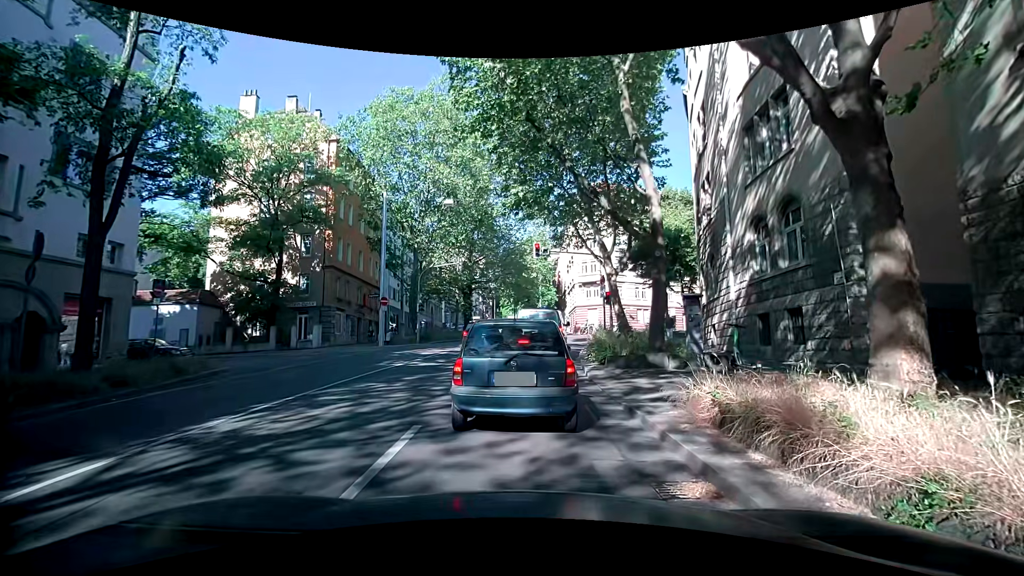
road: secondary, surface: asphalt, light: Day
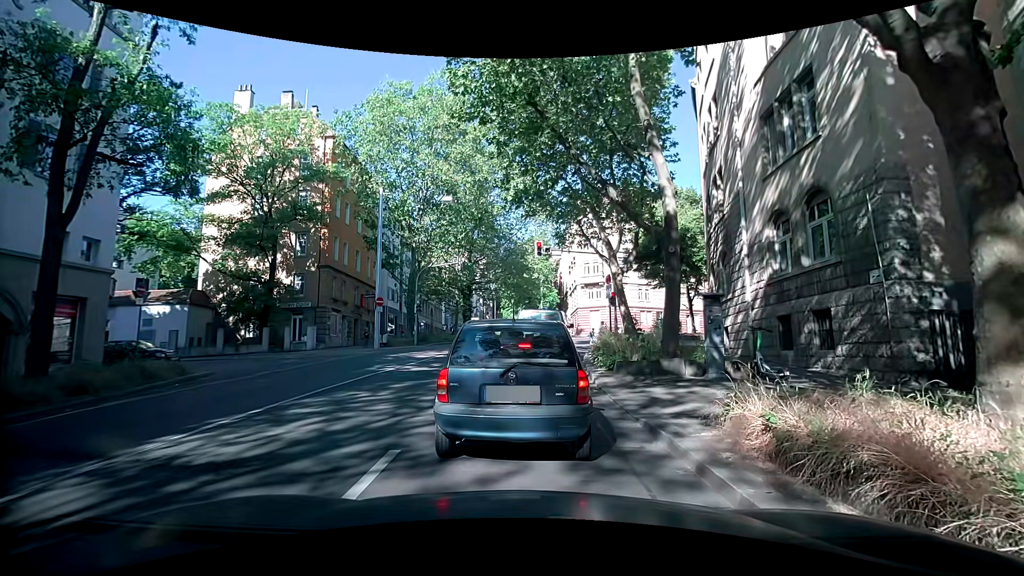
(0.0, +1.2) m; 0°
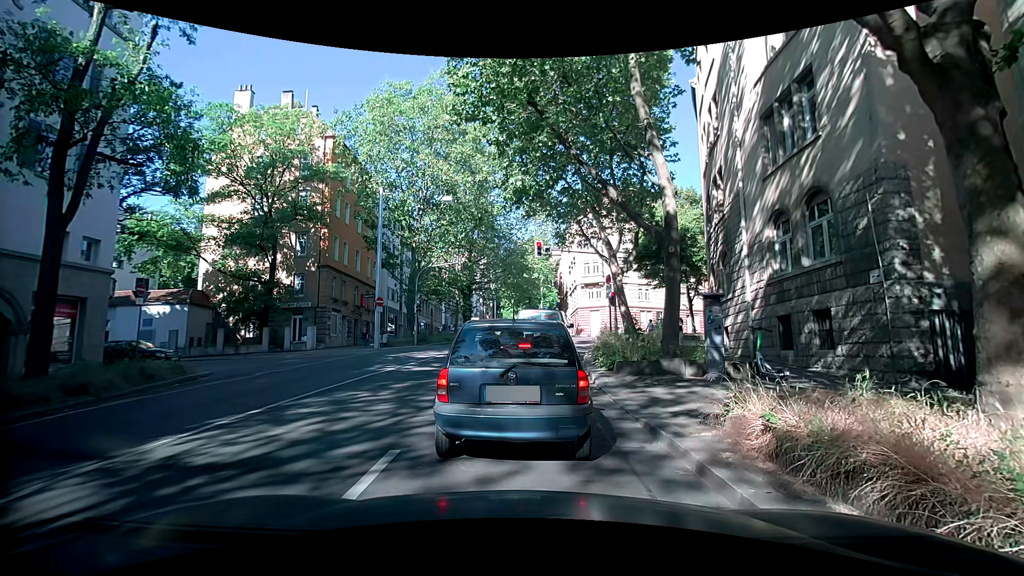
(0.0, +0.1) m; 0°
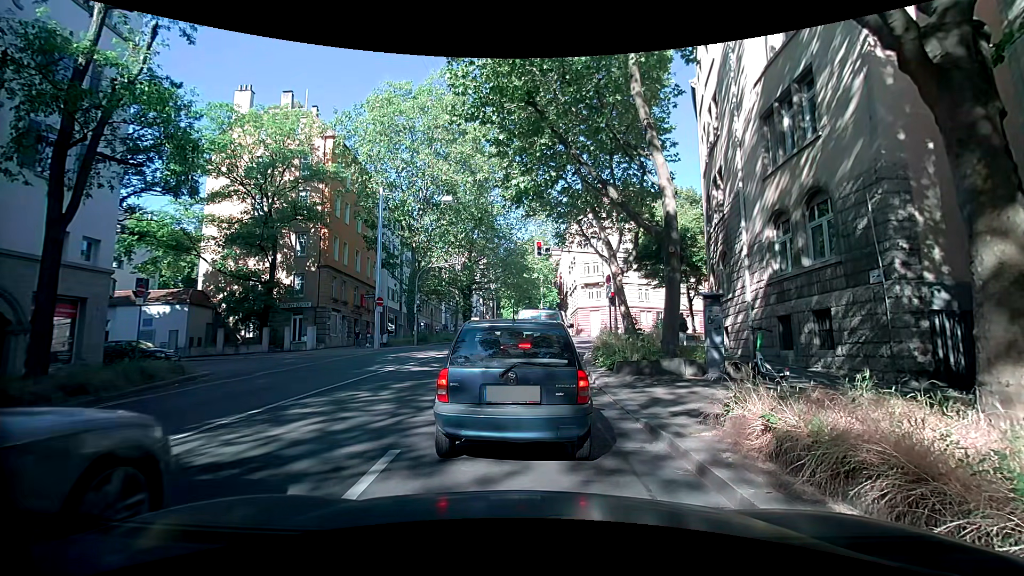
(0.0, 0.0) m; 0°
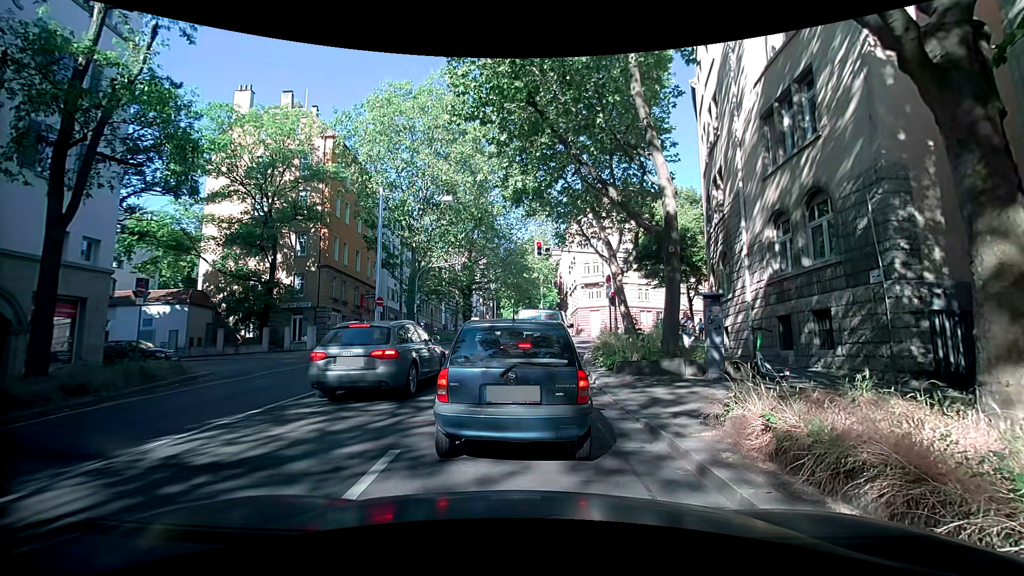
(0.0, 0.0) m; 0°
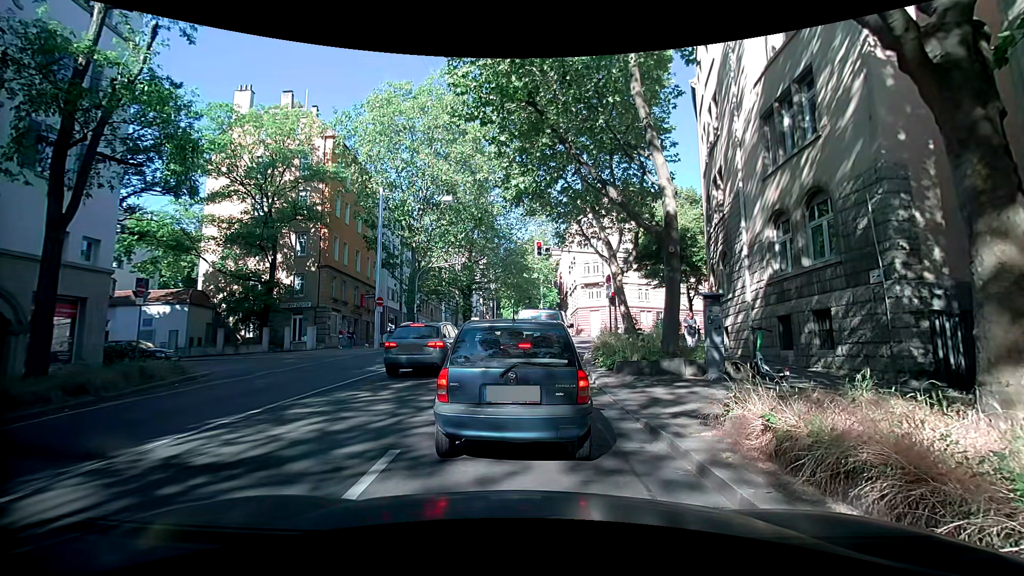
(0.0, 0.0) m; 0°
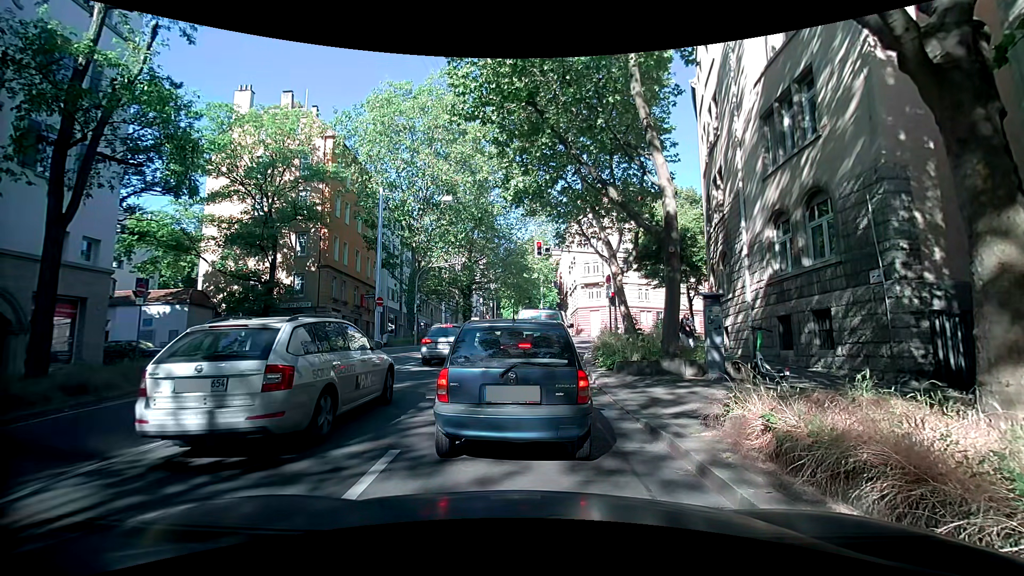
(0.0, 0.0) m; 0°
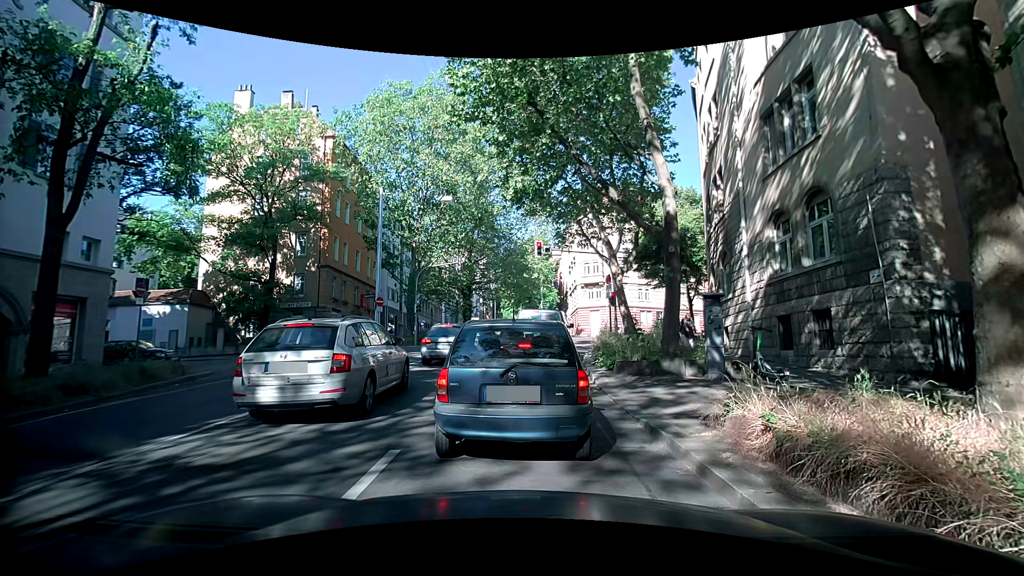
(0.0, 0.0) m; 0°
